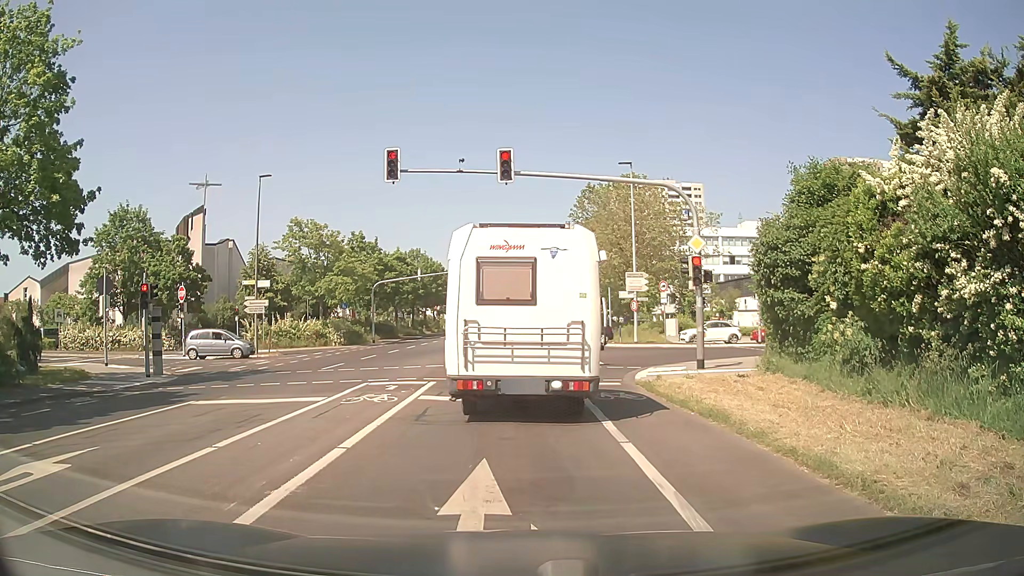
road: secondary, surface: asphalt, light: Day
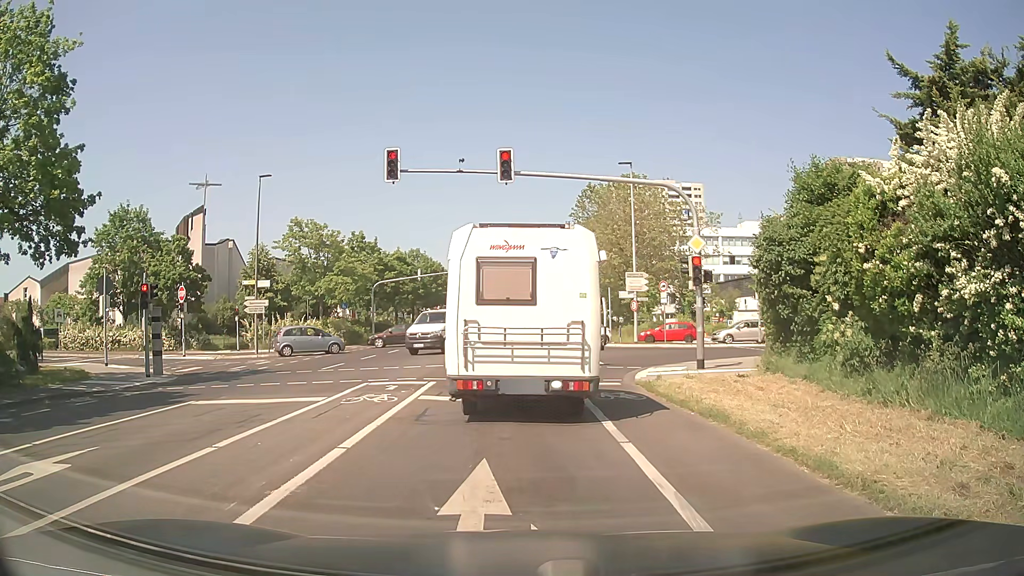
(0.0, 0.0) m; 0°
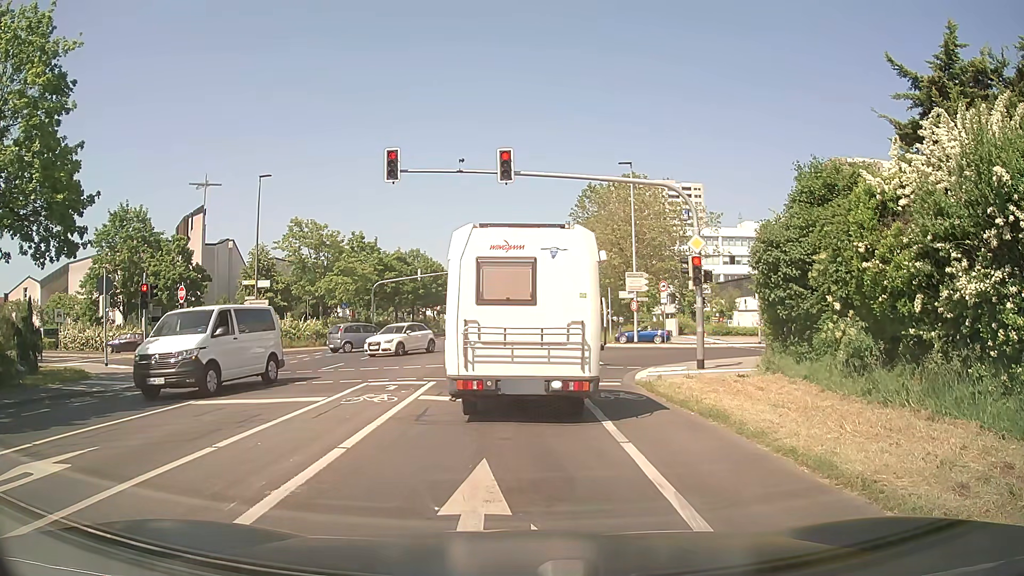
(0.0, 0.0) m; 0°
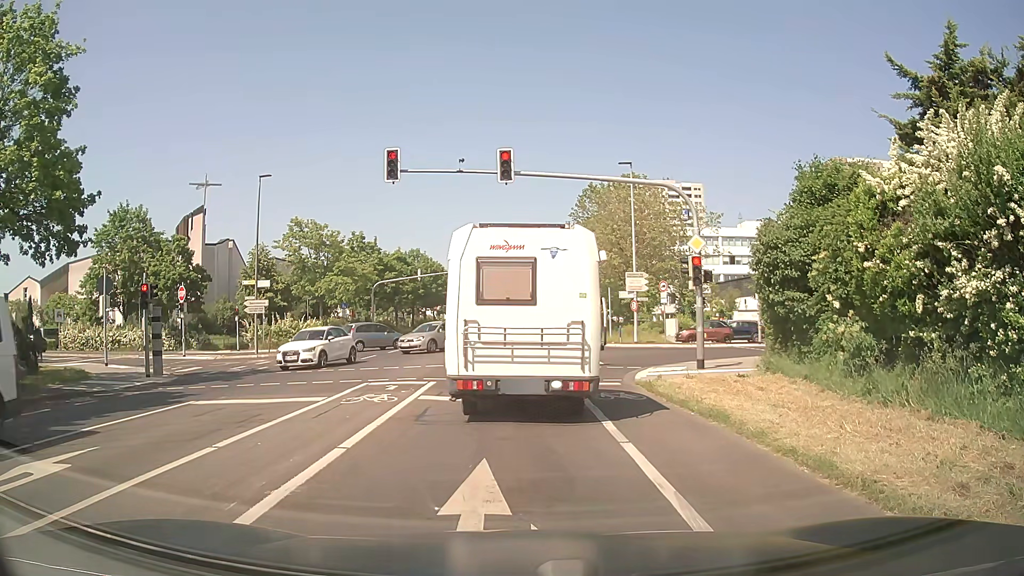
(0.0, 0.0) m; 0°
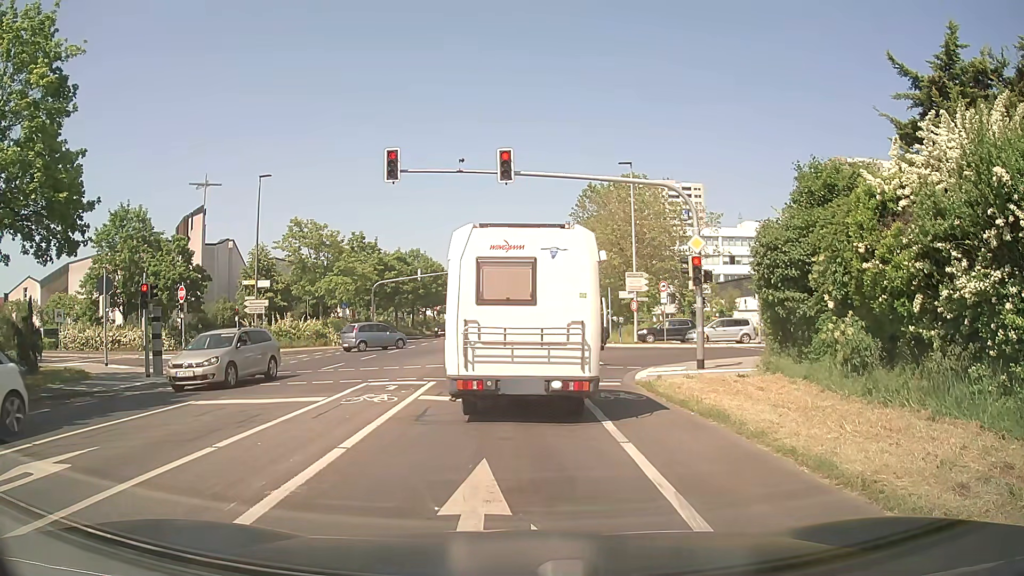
(0.0, 0.0) m; 0°
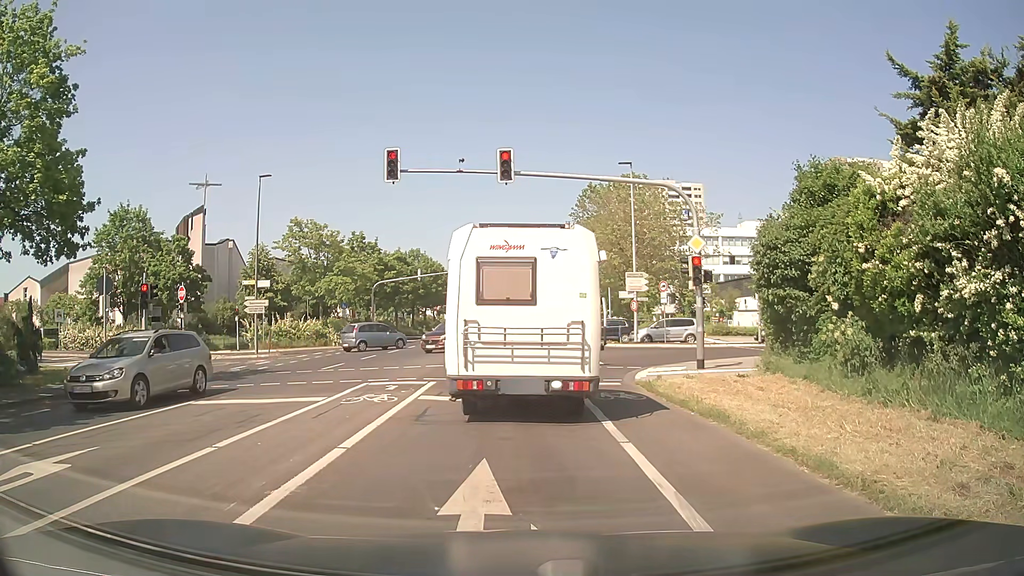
(0.0, 0.0) m; 0°
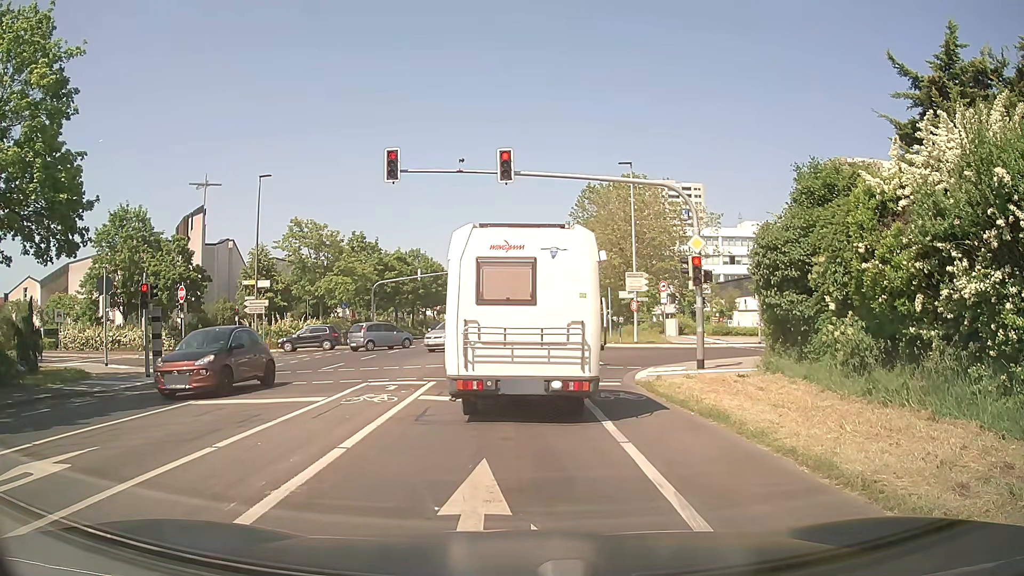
(0.0, 0.0) m; 0°
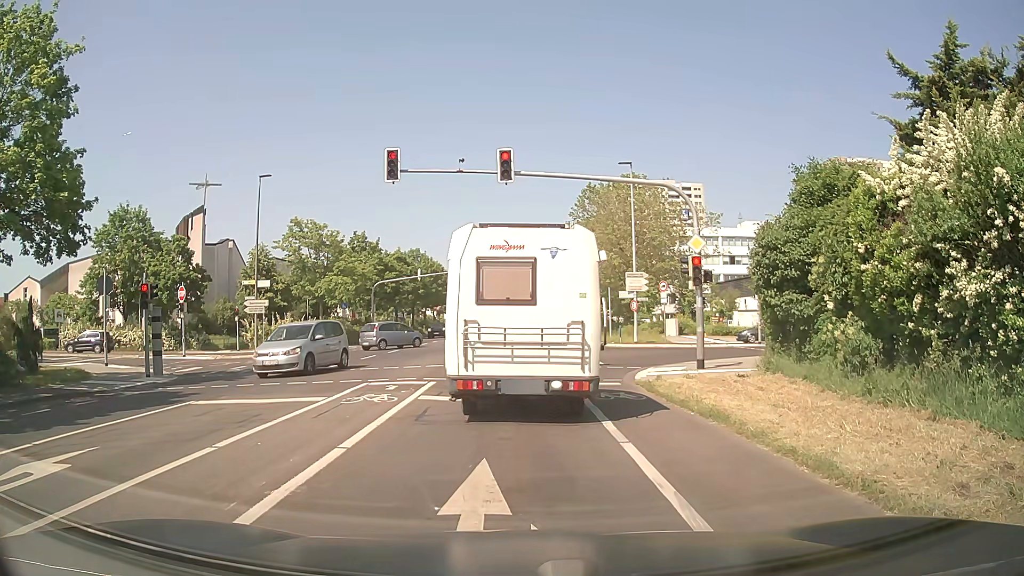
(0.0, 0.0) m; 0°
(0, +10) (0, +20) (0, +30) (0, +40) (0, +50) (-1, +60) (-1, +70) (-1, +80) (-1, +90) (-1, +100) m
